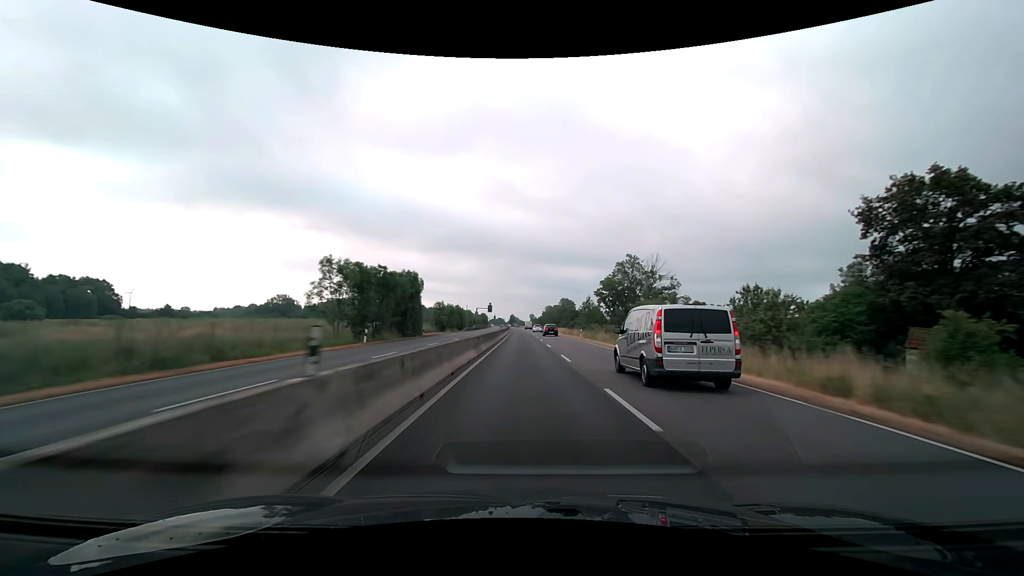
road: trunk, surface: asphalt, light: Day
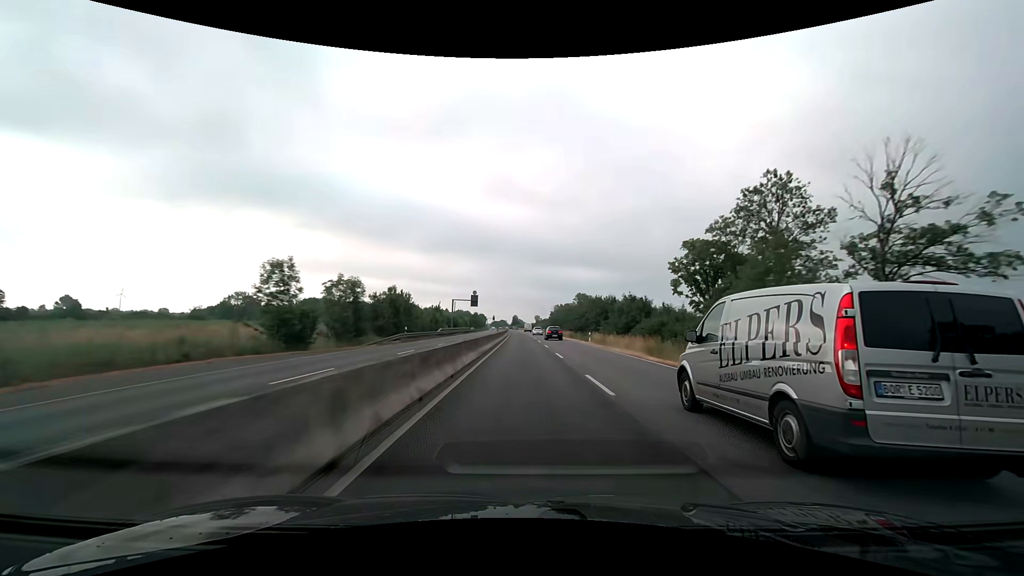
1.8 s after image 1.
(-0.2, +56.6) m; 0°
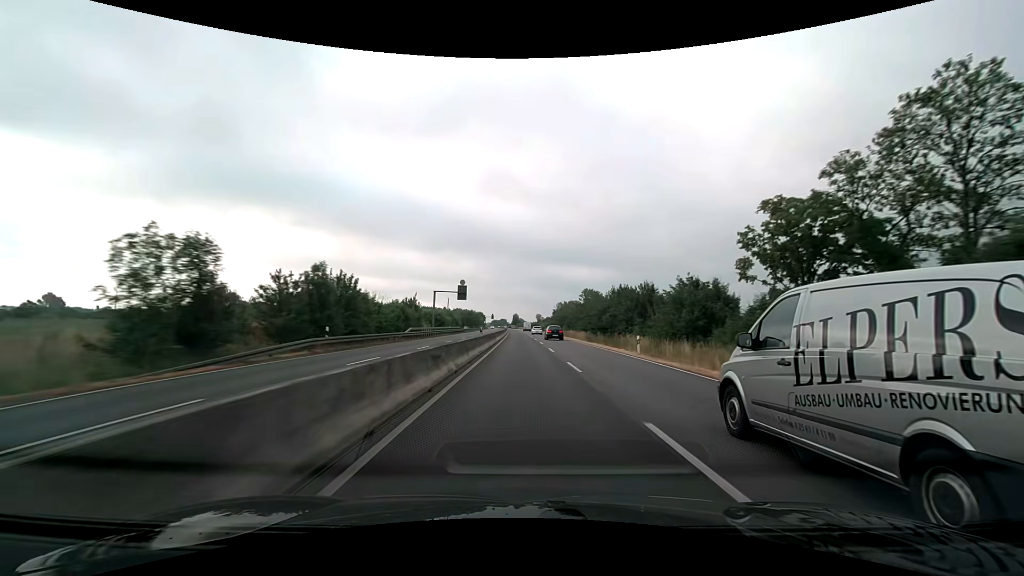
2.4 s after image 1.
(0.0, +18.9) m; 0°
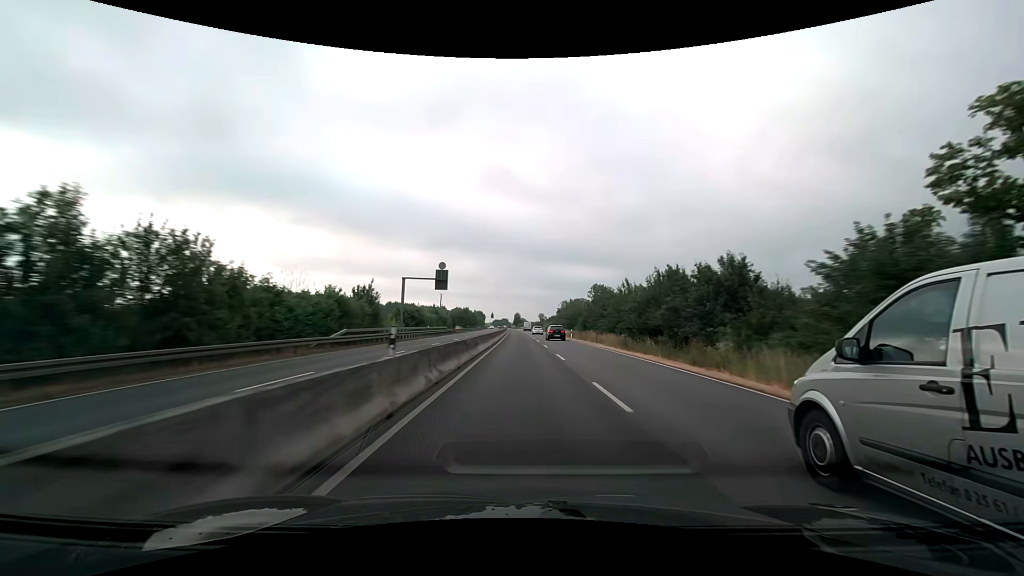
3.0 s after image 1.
(0.0, +19.0) m; 0°
